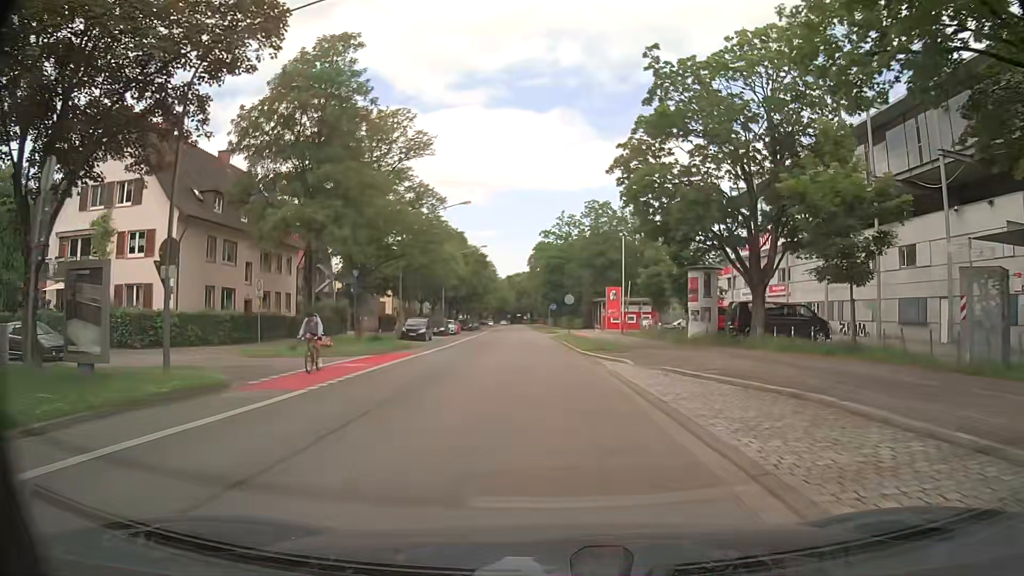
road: secondary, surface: asphalt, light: Day
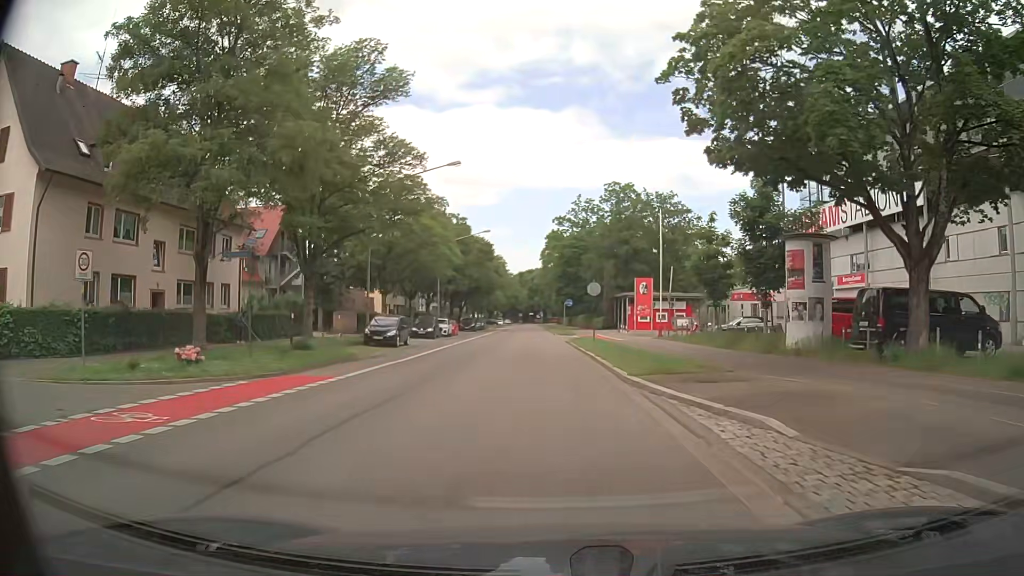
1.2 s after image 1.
(-0.1, +12.7) m; -1°
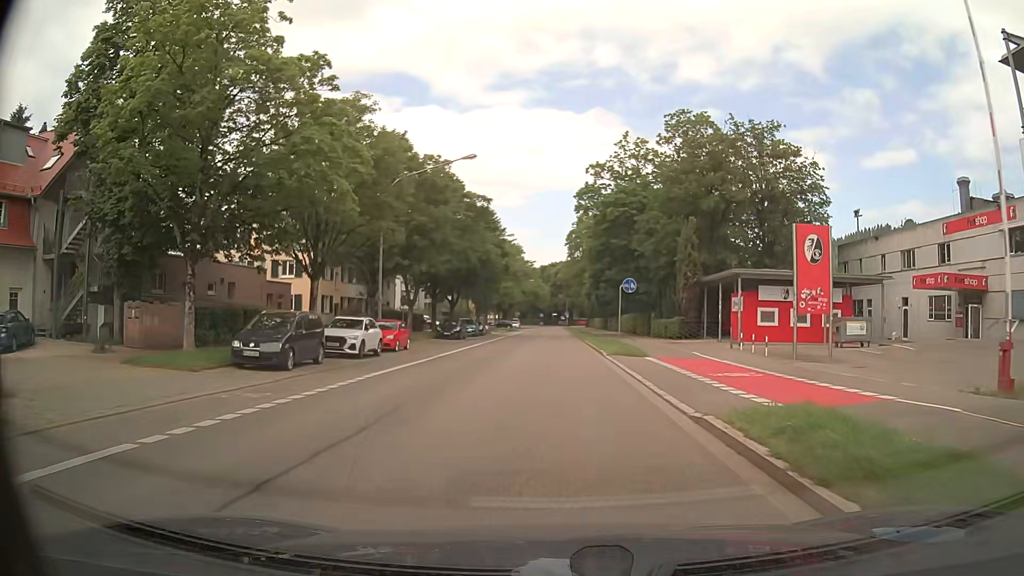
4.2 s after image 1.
(-1.0, +31.8) m; -3°
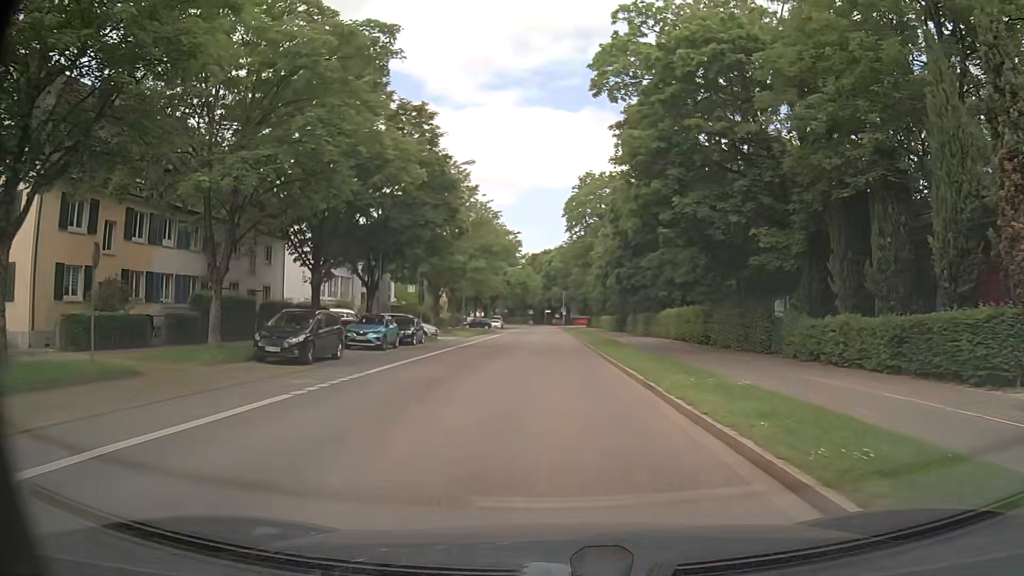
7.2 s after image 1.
(+0.2, +31.4) m; +1°
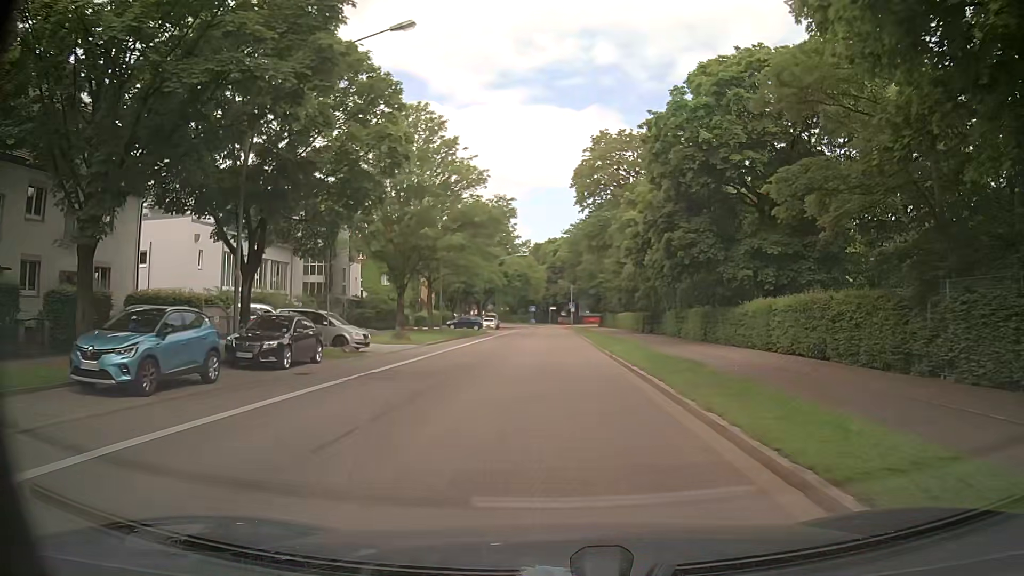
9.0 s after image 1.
(-0.1, +18.6) m; -1°
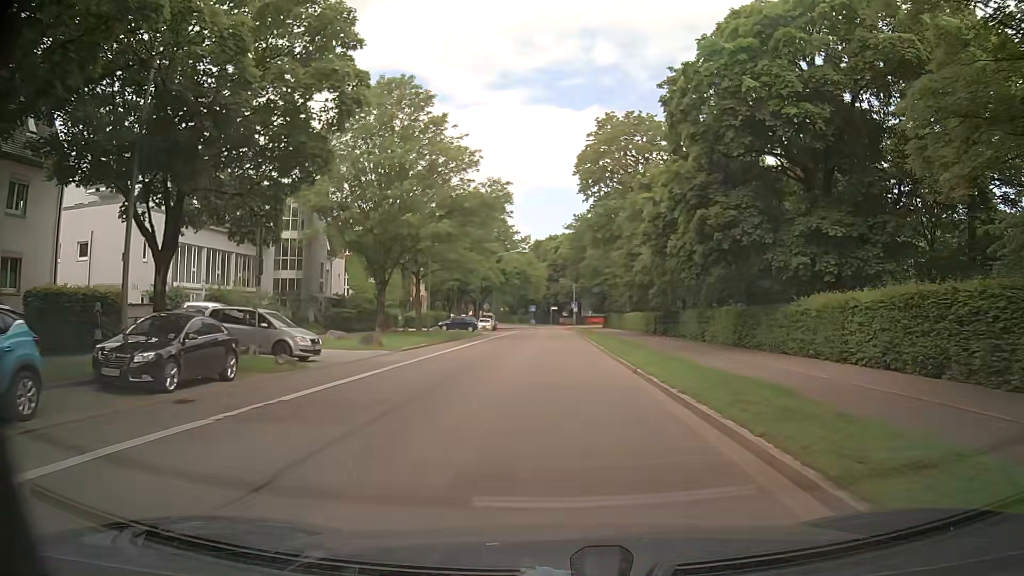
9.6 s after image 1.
(0.0, +6.2) m; 0°
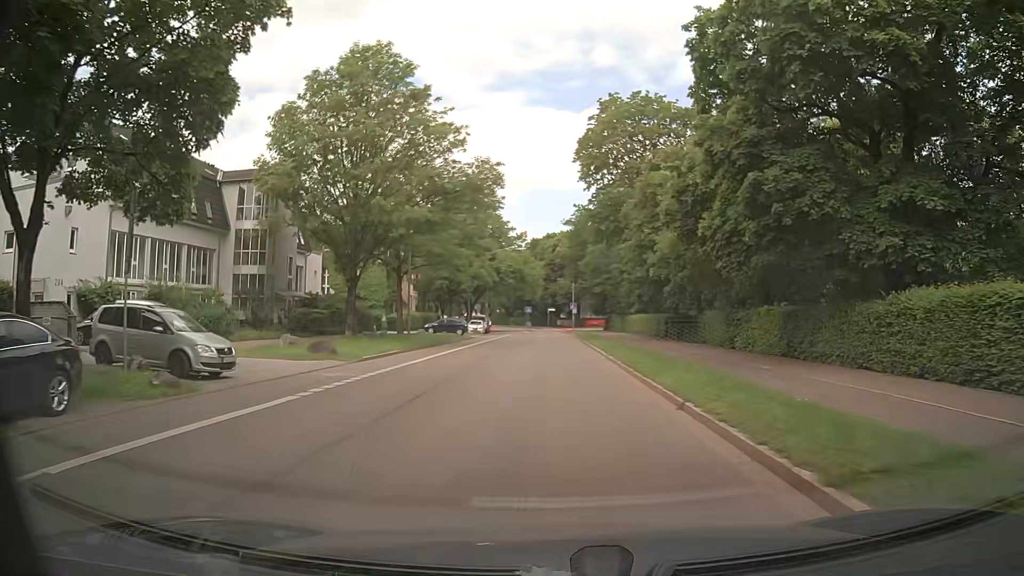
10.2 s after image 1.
(0.0, +6.2) m; +1°
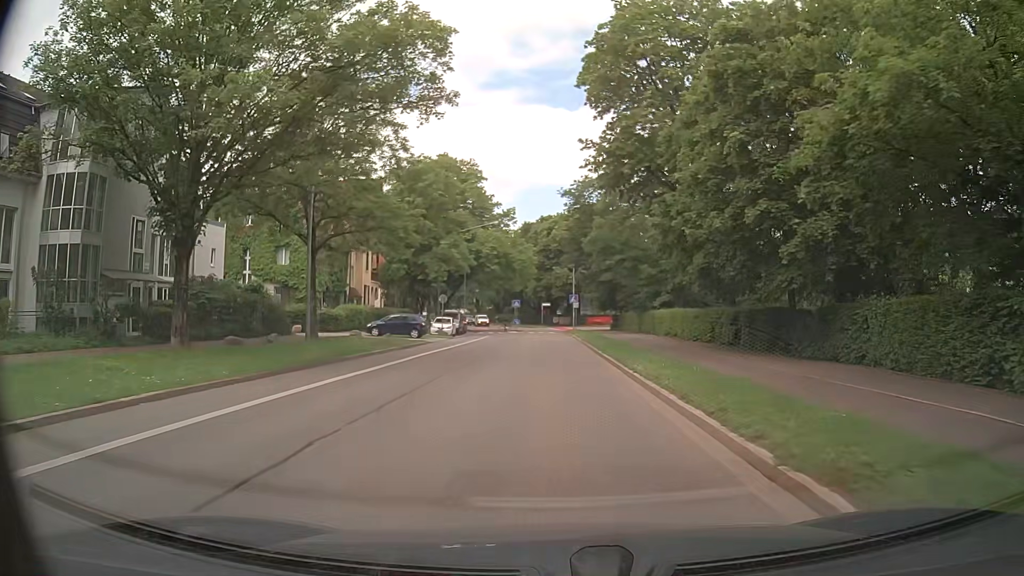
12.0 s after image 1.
(+0.1, +18.4) m; 0°
(0, +10) (0, +20) (0, +30) (0, +40) (0, +50) (0, +60) (-1, +70) (-2, +80) (-4, +90) (-5, +100) m
